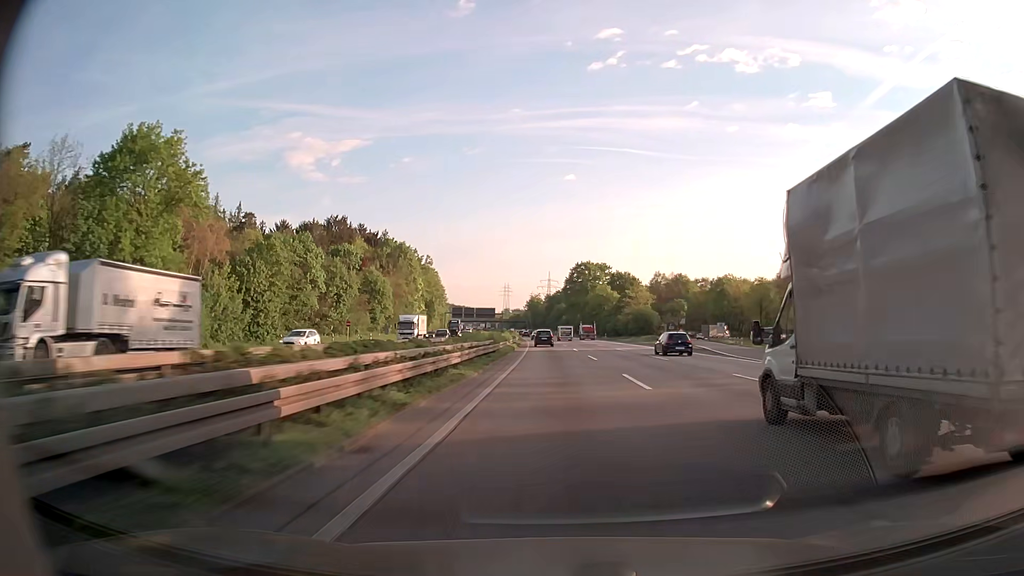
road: motorway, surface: asphalt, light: Day
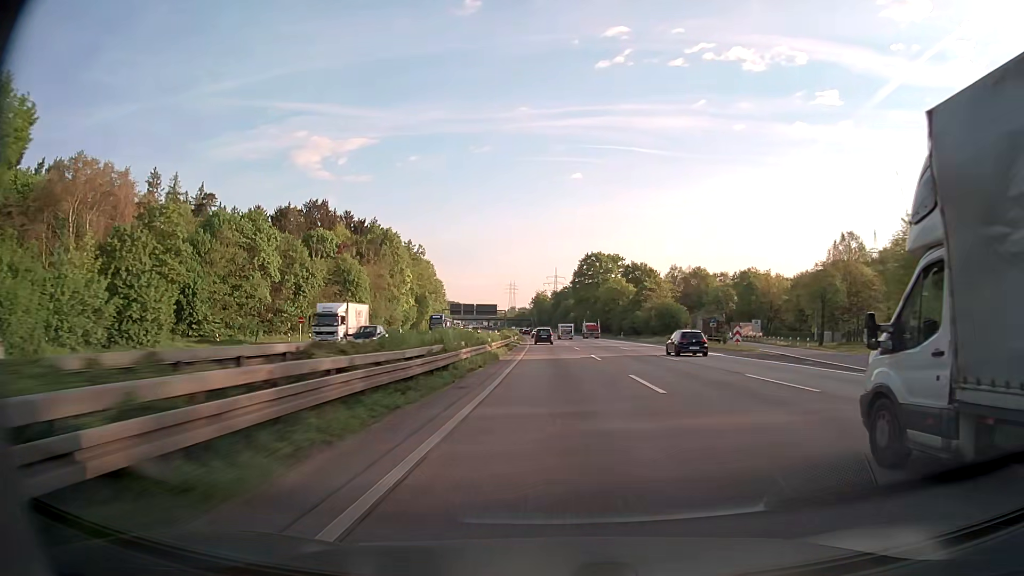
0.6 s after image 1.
(-0.1, +19.7) m; -1°
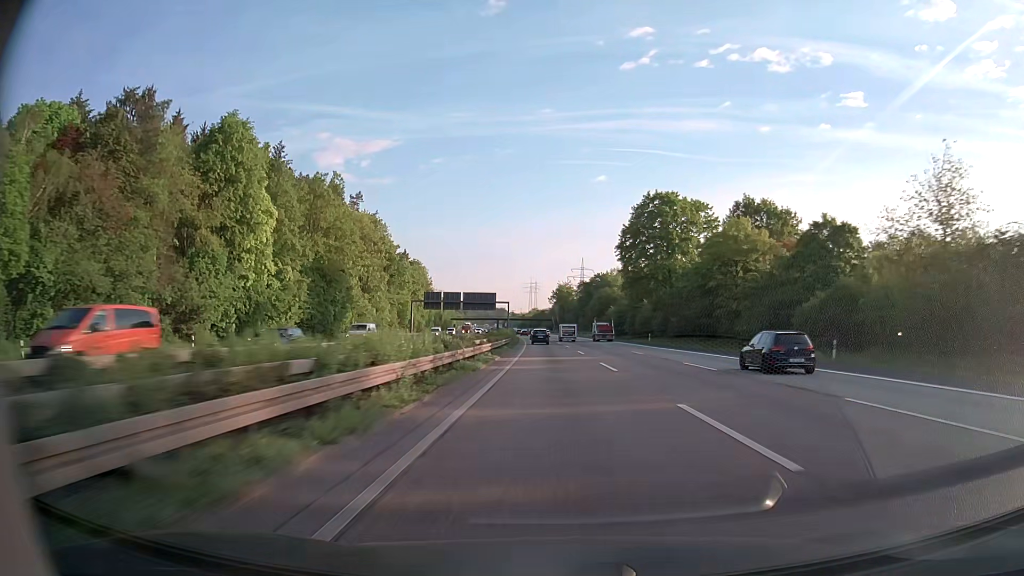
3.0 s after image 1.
(-1.4, +78.8) m; -2°
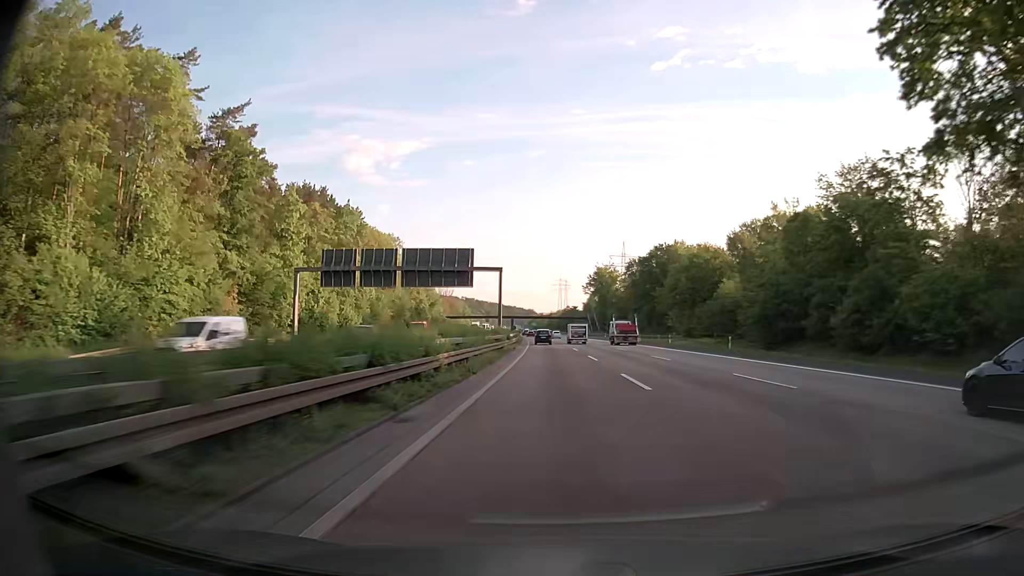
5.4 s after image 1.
(-1.7, +78.8) m; -3°
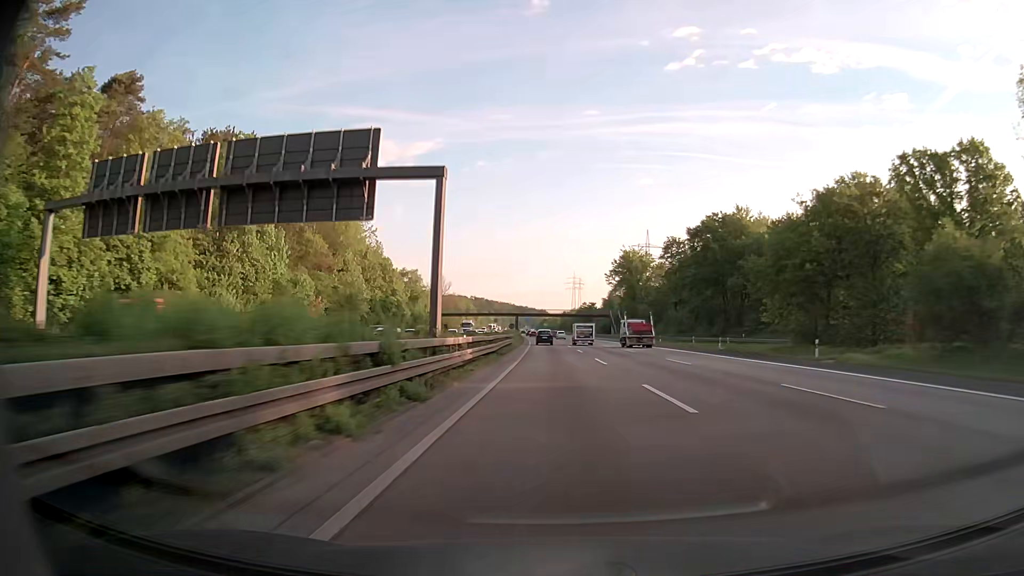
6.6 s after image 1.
(-0.4, +39.4) m; -1°
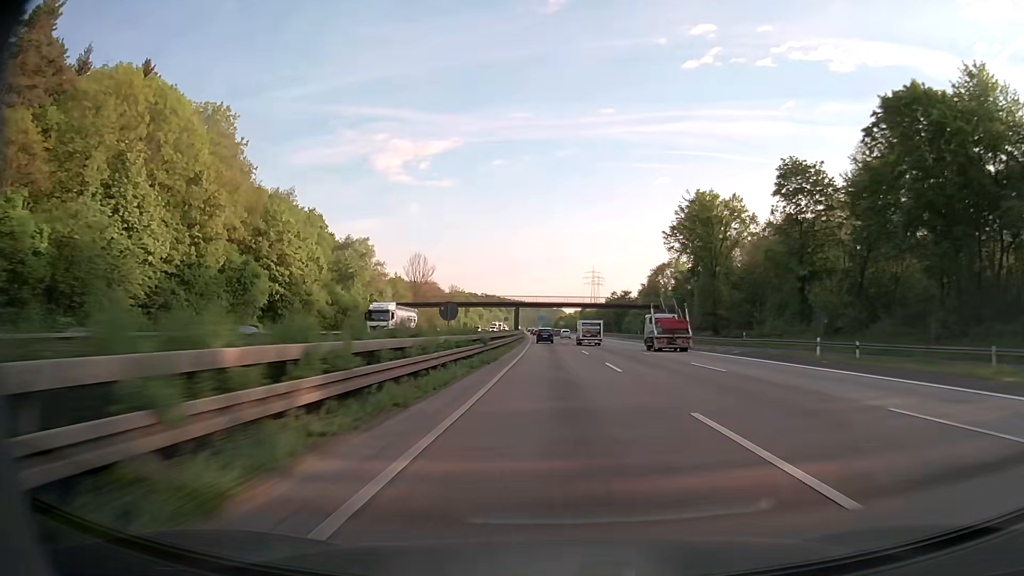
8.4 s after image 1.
(-0.6, +59.1) m; -1°
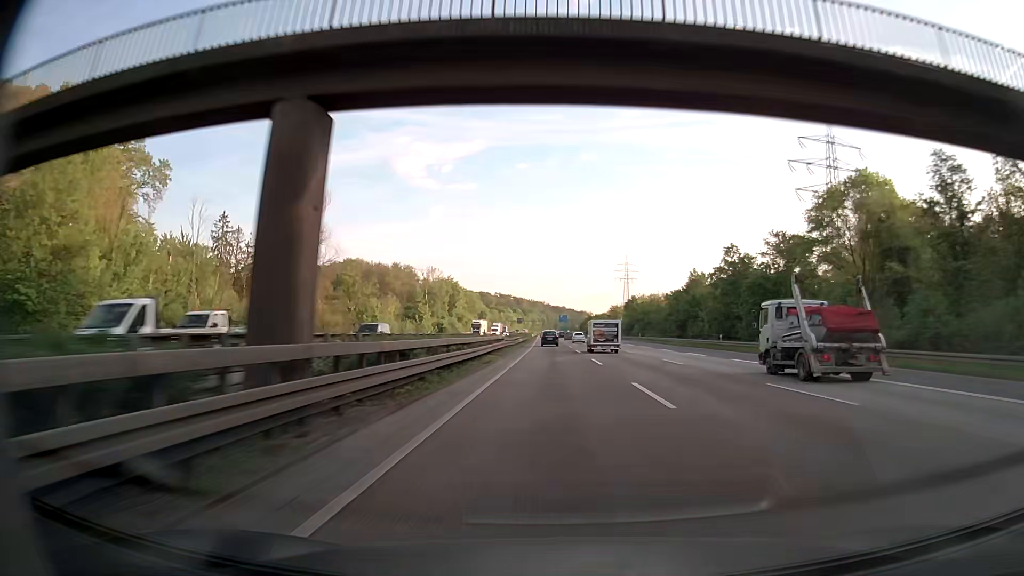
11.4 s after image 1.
(-1.6, +98.3) m; -2°
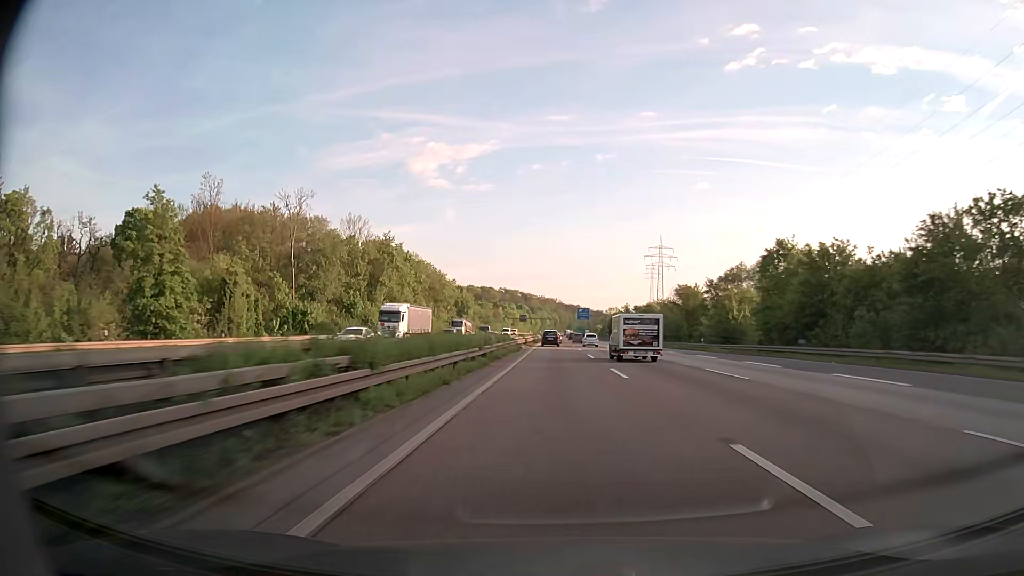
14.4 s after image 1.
(-1.0, +97.8) m; -1°
